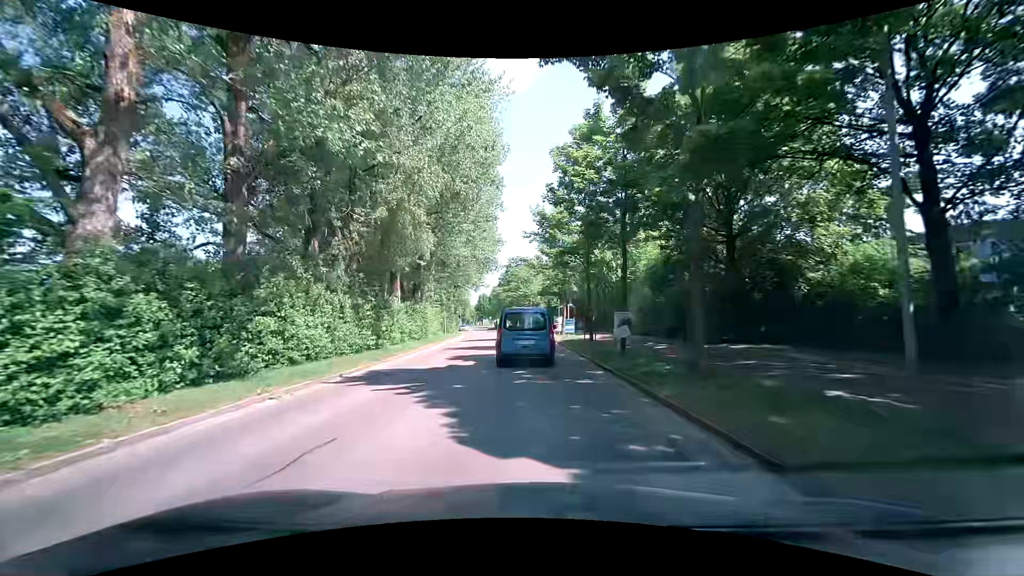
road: tertiary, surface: asphalt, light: Day
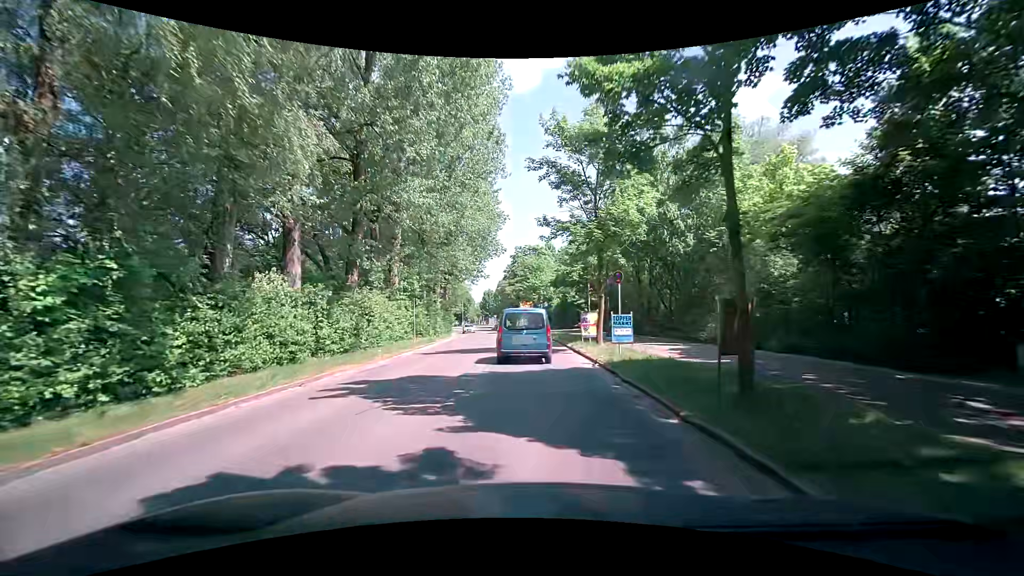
(-0.4, +16.6) m; -1°
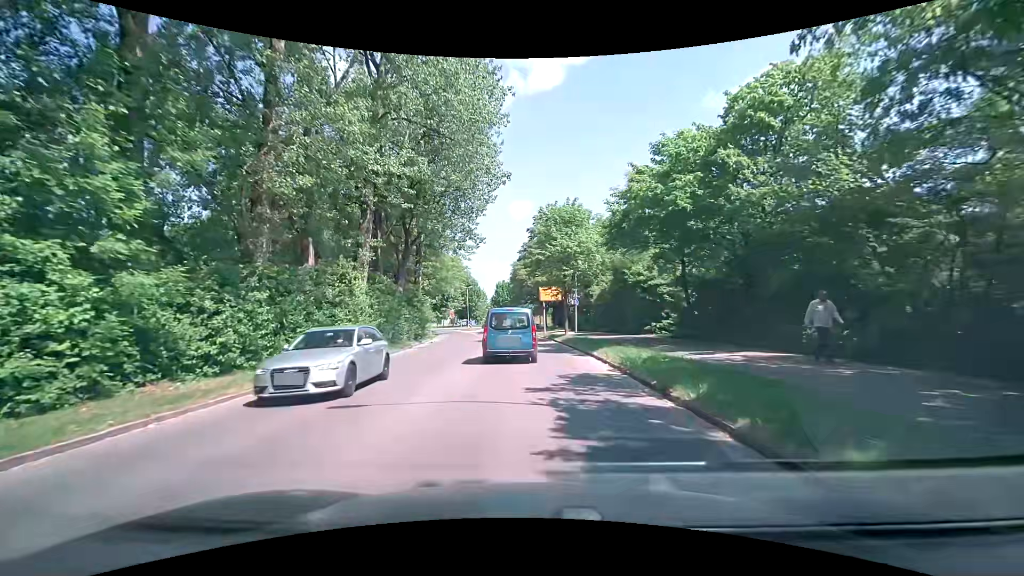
(-0.9, +29.1) m; -3°
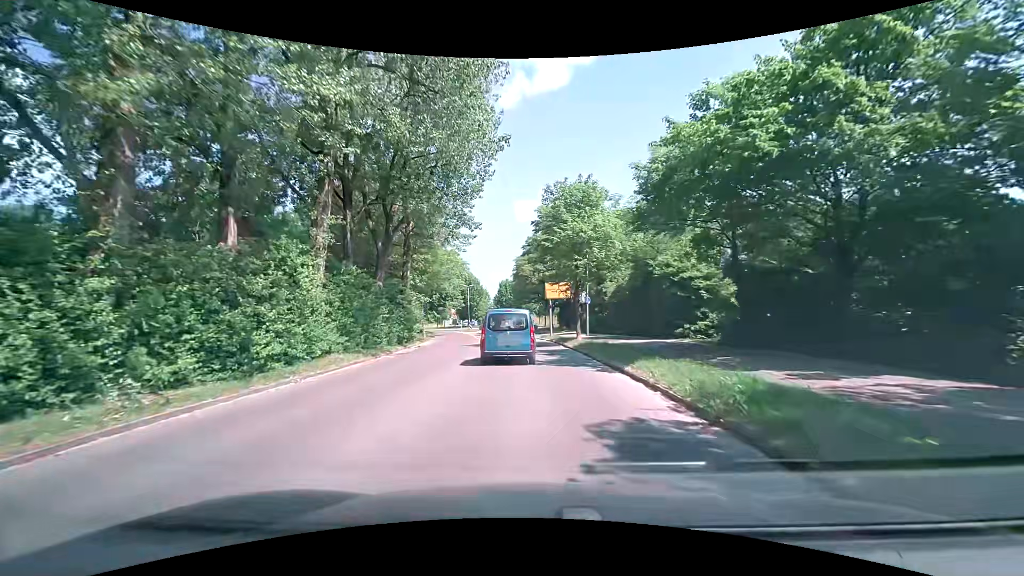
(-0.1, +5.9) m; -1°
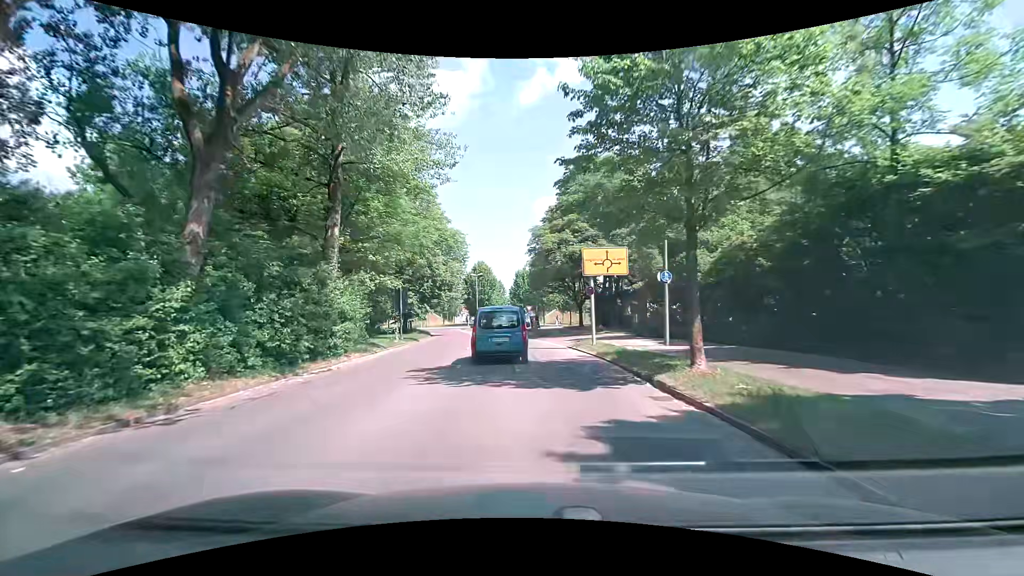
(-0.2, +18.1) m; -2°
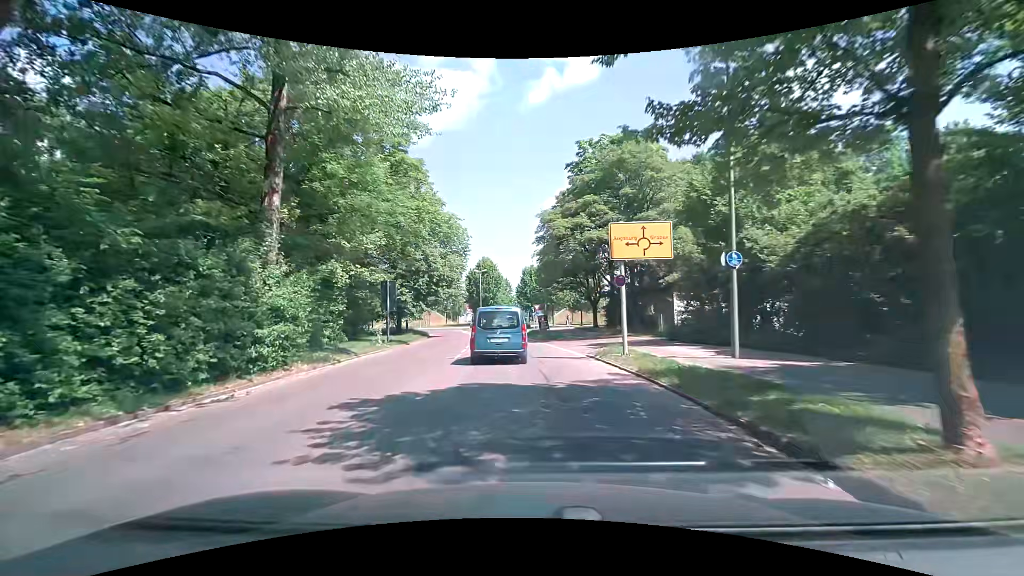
(-0.1, +6.0) m; -1°
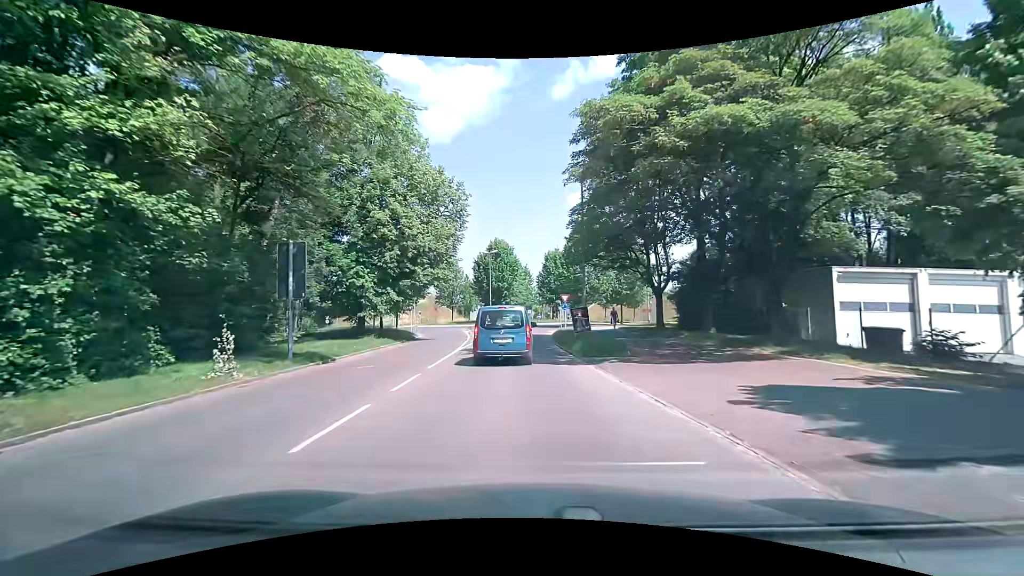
(-0.5, +17.5) m; -4°
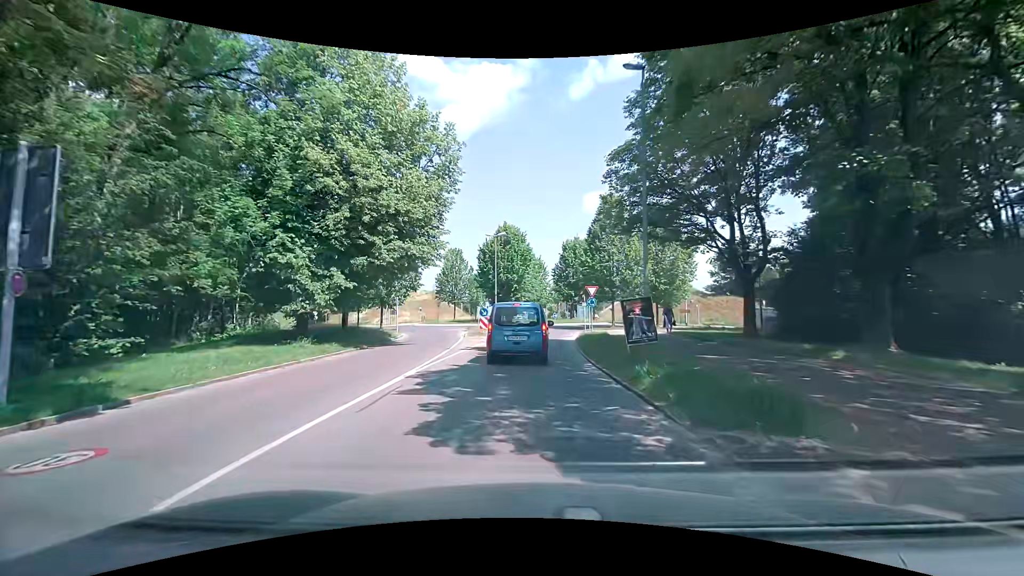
(+0.1, +10.9) m; -1°
(0, +10) (0, +20) (0, +30) (+1, +40) (+4, +49) (+9, +58) (+14, +66) (+13, +76) (+6, +83) (-3, +85) m
